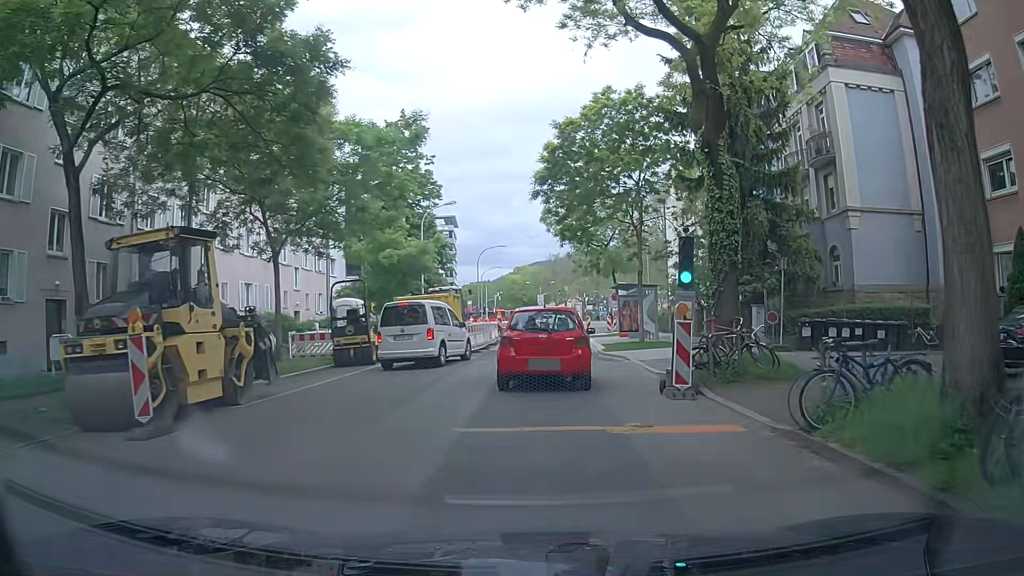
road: tertiary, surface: asphalt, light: Day
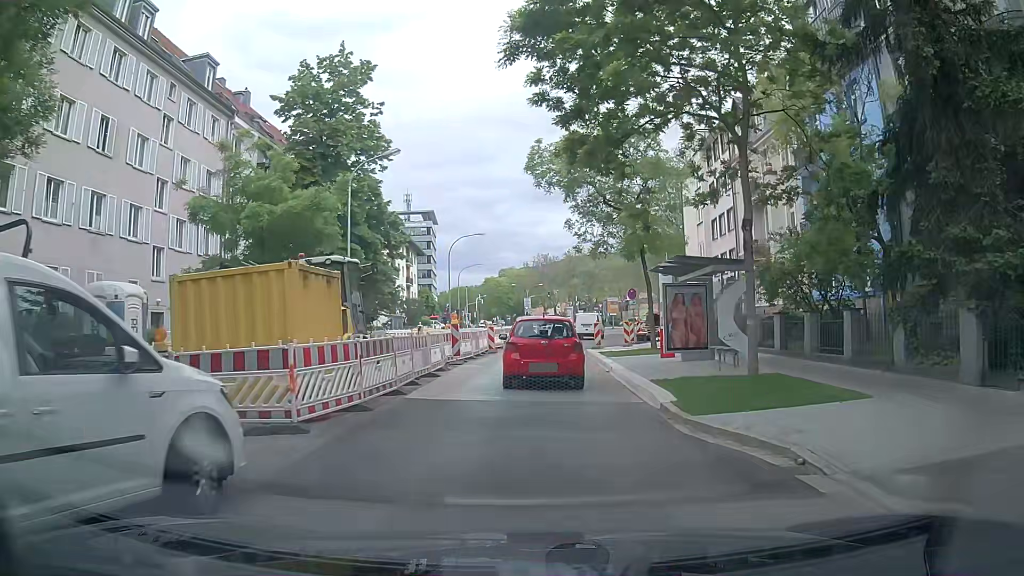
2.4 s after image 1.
(-0.1, +15.6) m; 0°
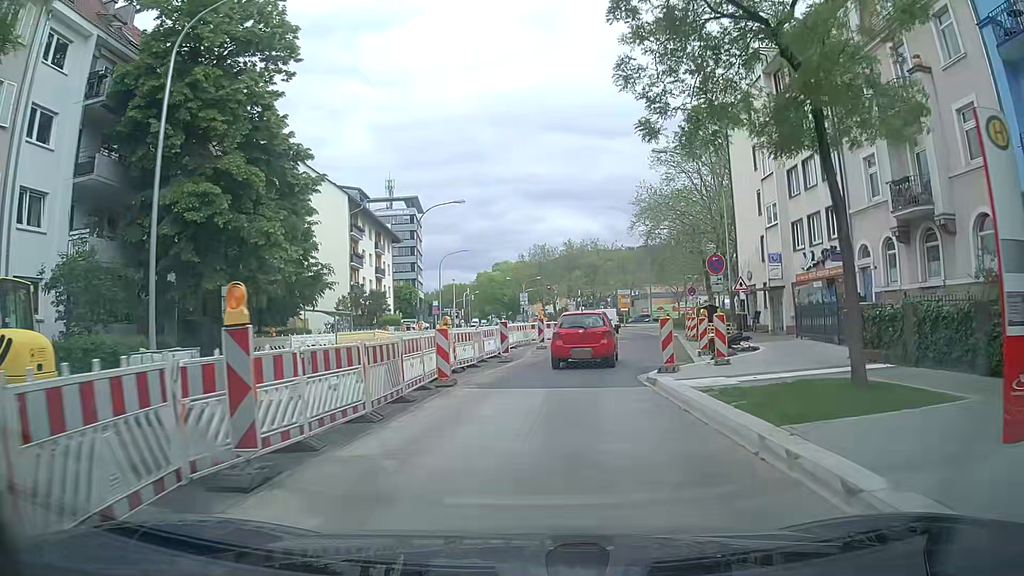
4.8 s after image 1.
(+0.1, +16.6) m; +1°
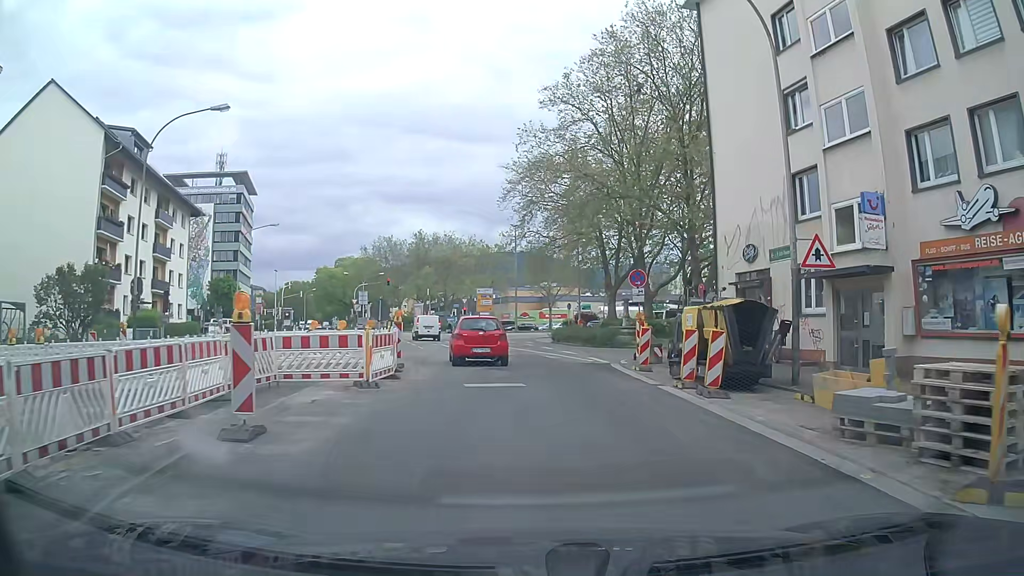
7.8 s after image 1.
(+1.3, +21.6) m; +11°
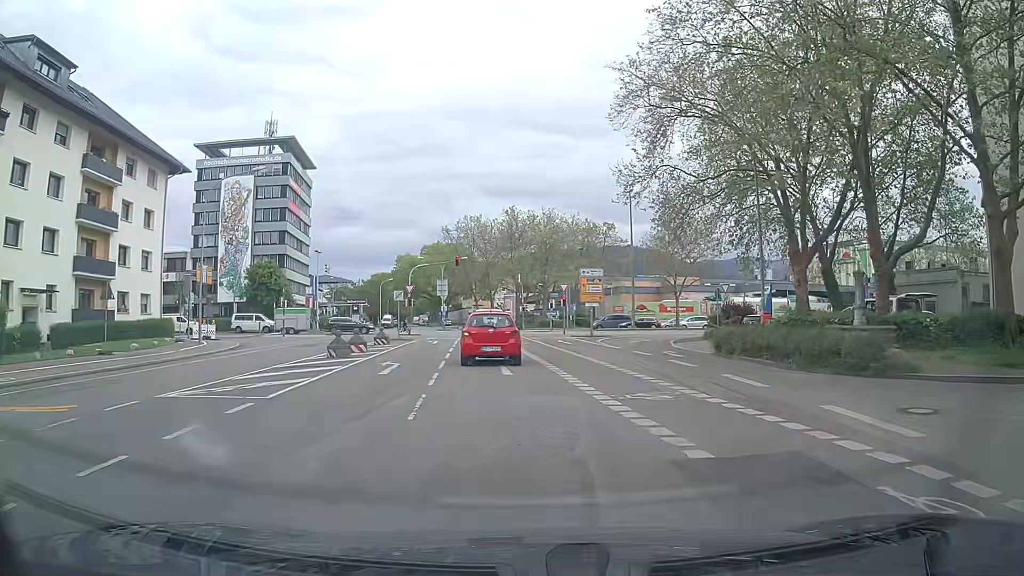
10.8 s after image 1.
(-1.2, +21.4) m; -9°
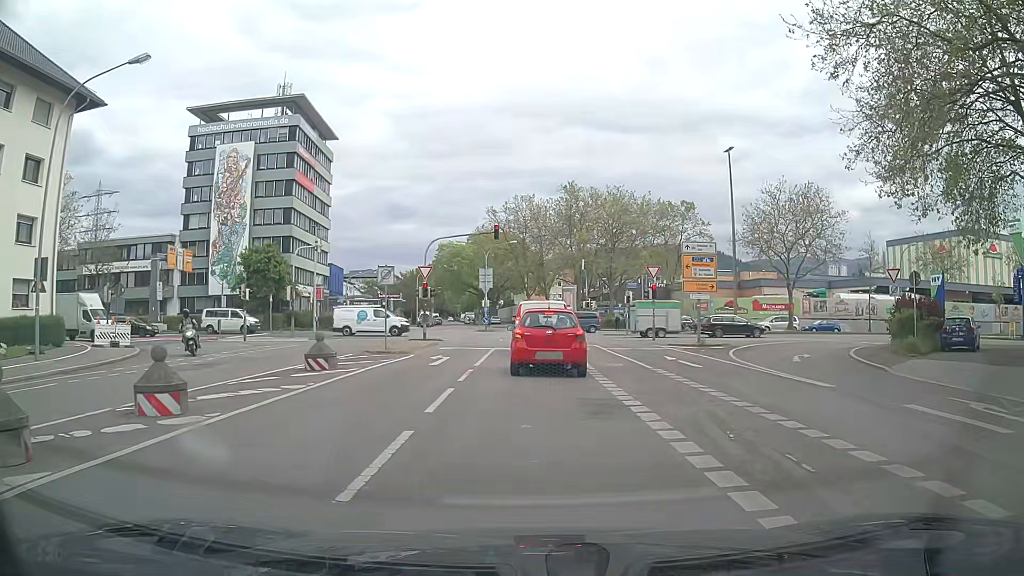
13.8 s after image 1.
(-0.7, +17.4) m; -4°
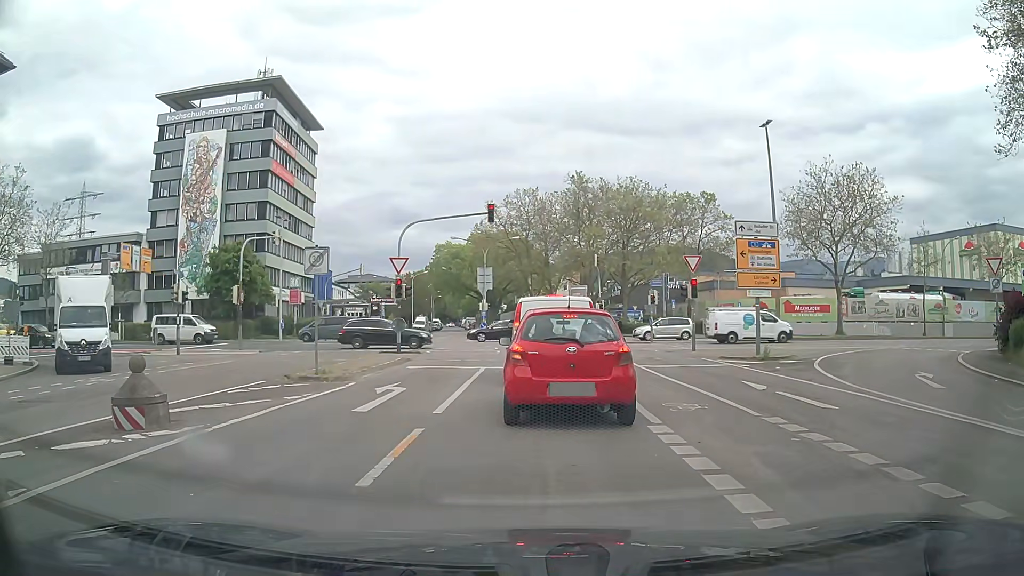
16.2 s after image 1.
(0.0, +8.1) m; -1°
